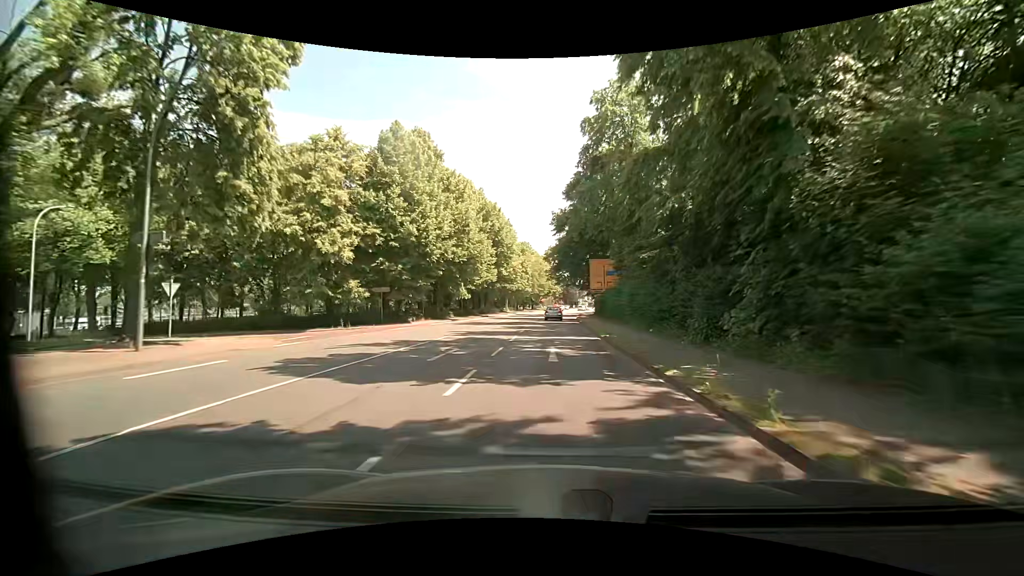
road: primary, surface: asphalt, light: Day
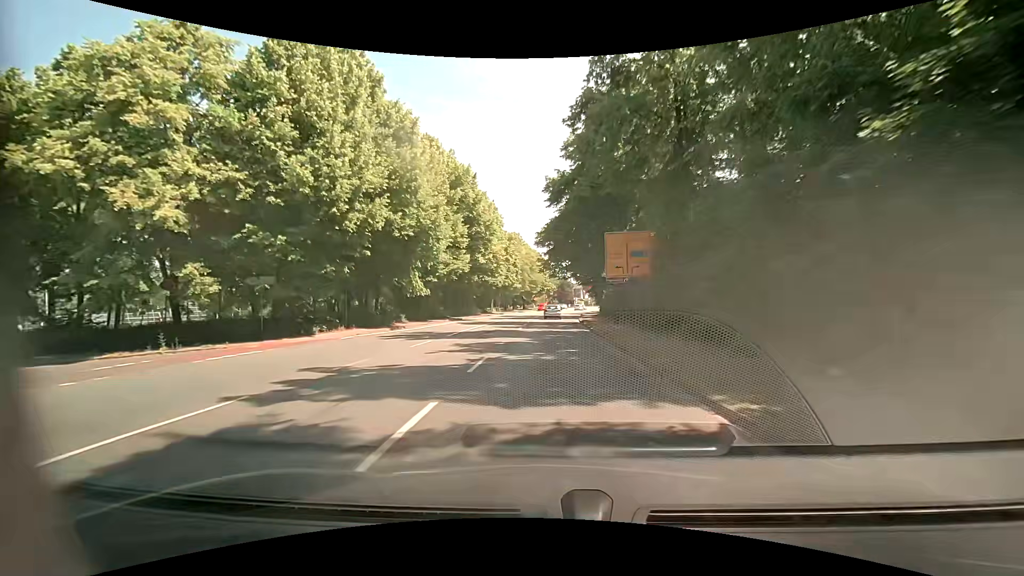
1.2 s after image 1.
(-0.1, +15.6) m; 0°
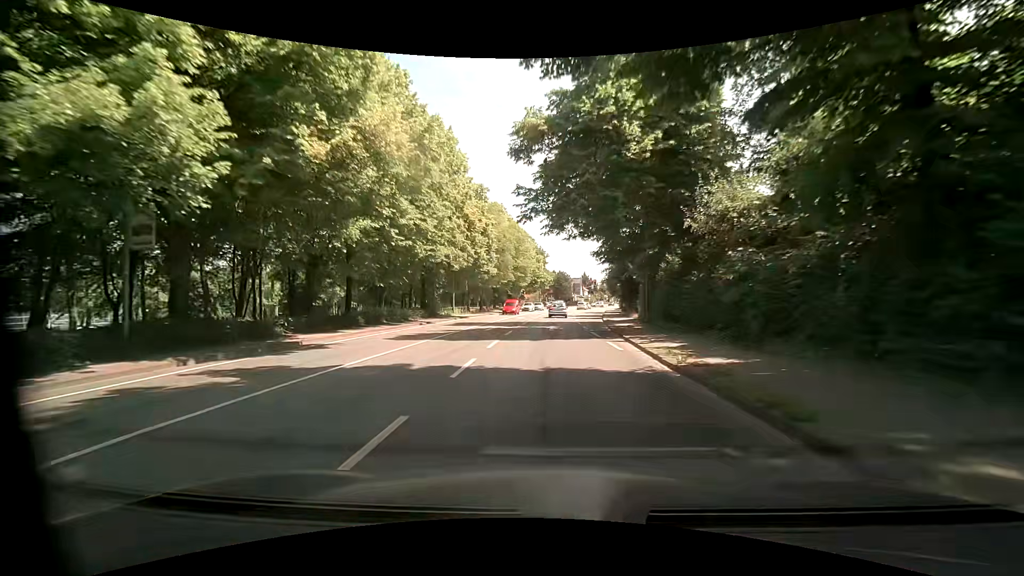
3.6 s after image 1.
(-0.2, +31.0) m; 0°
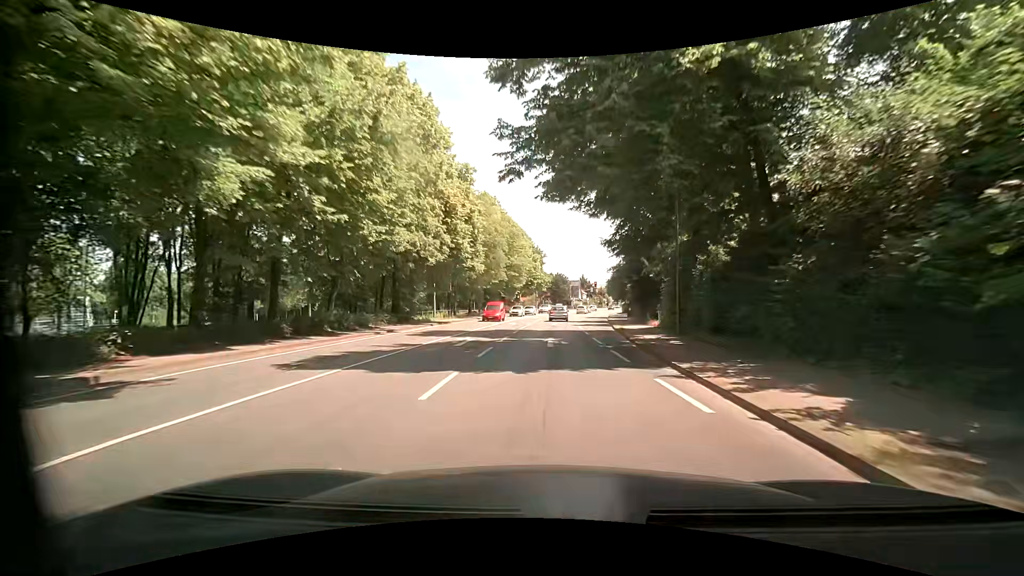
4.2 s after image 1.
(+0.1, +7.8) m; +1°
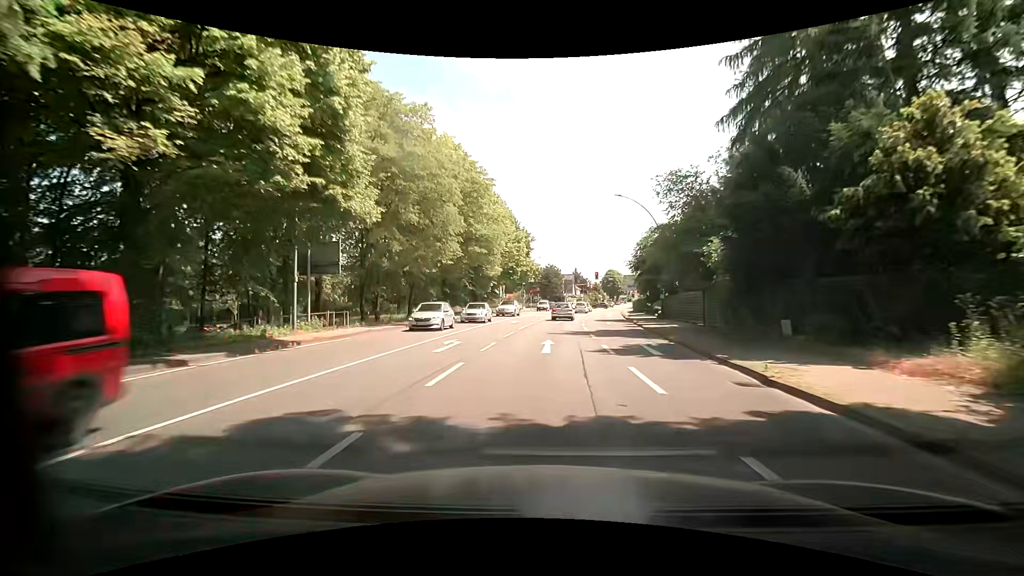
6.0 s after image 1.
(0.0, +22.9) m; +1°
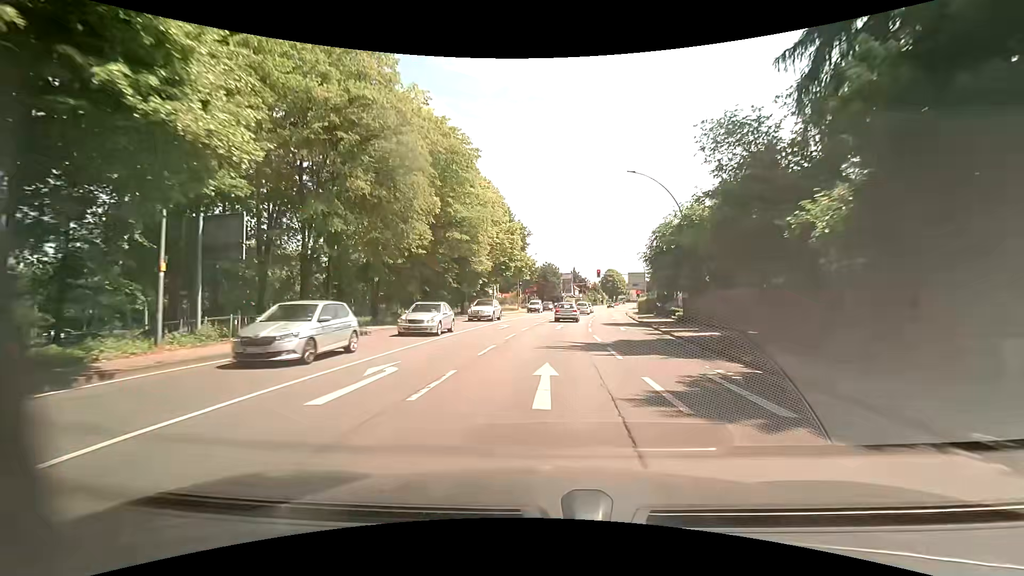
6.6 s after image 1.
(0.0, +7.2) m; -1°
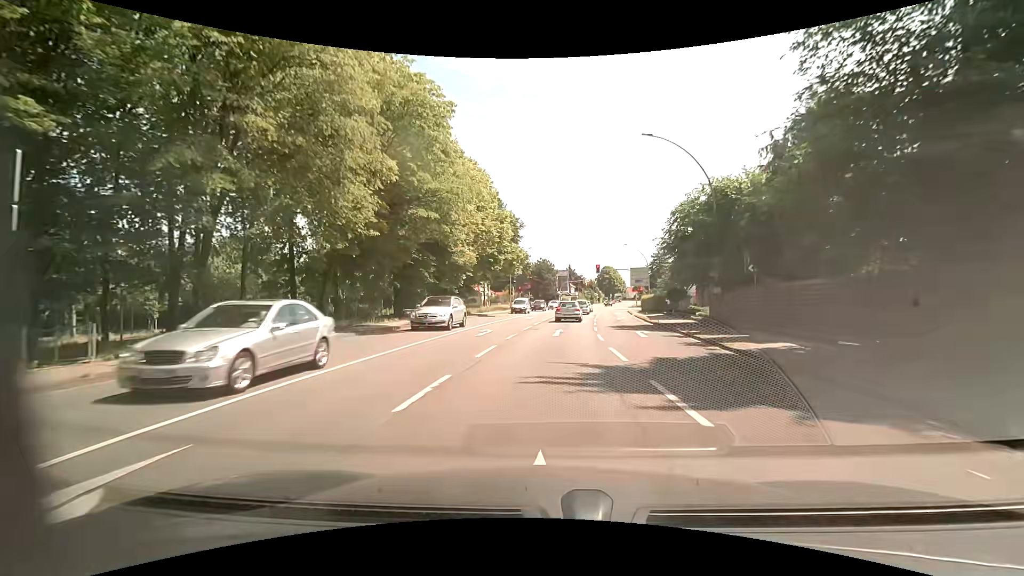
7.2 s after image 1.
(+0.1, +6.7) m; +1°
